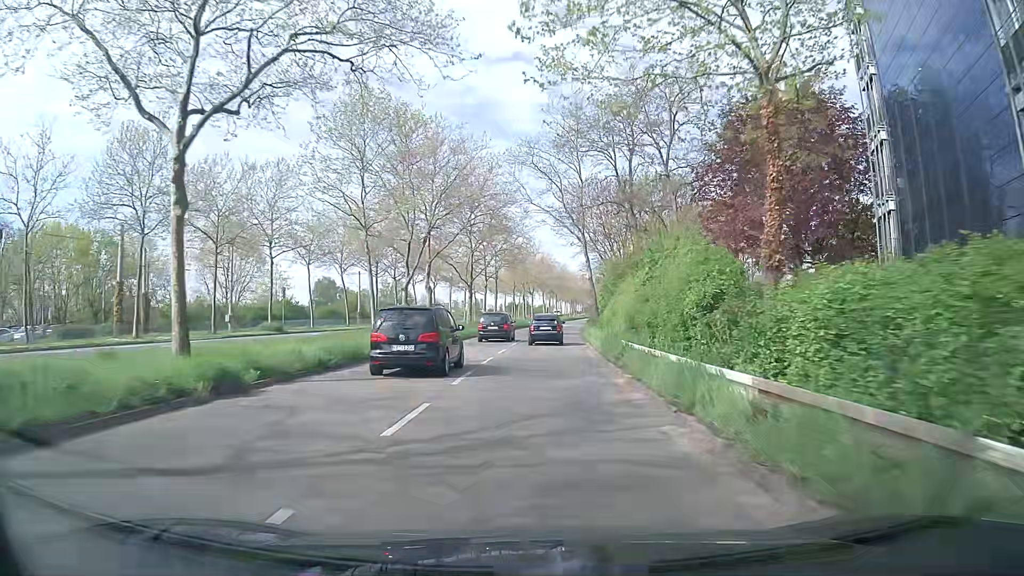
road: secondary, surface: asphalt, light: Day
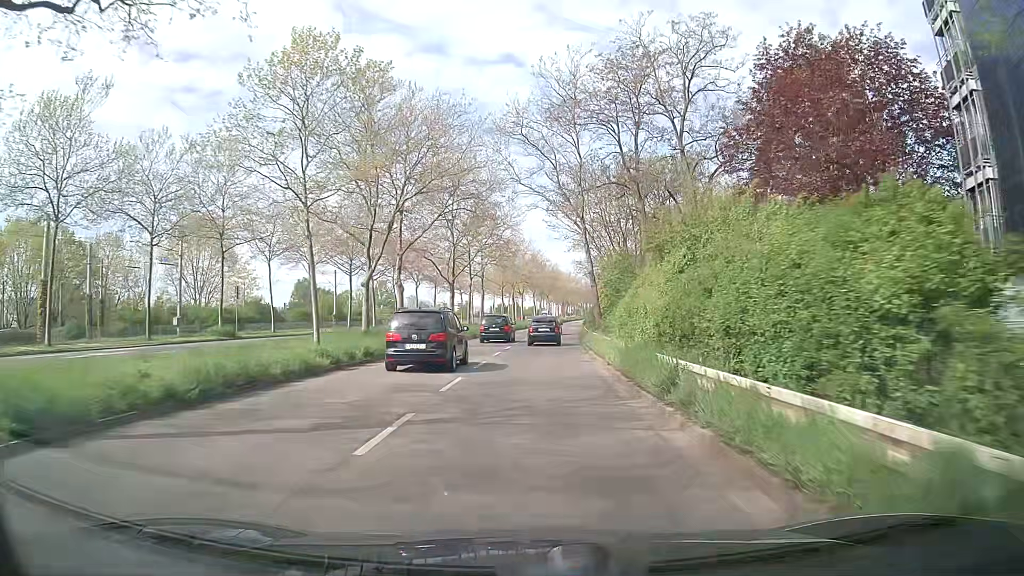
(+0.1, +7.0) m; +3°
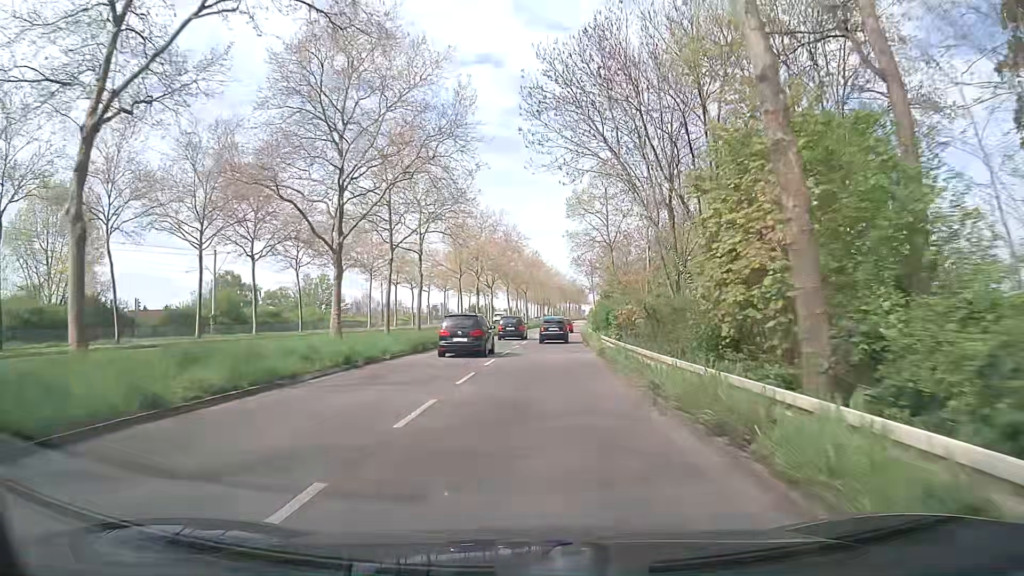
(-0.3, +28.2) m; 0°
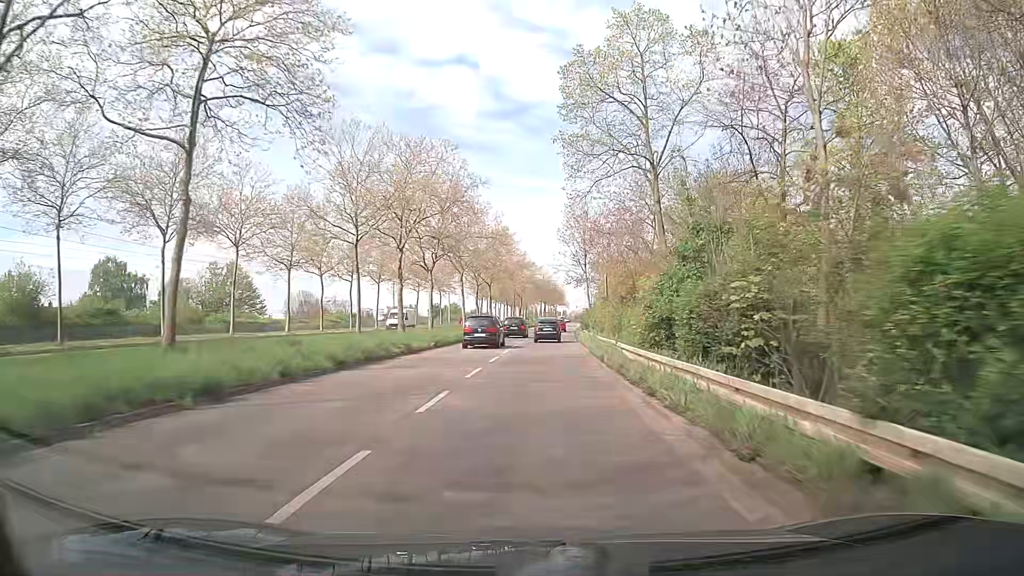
(+0.9, +28.7) m; +3°
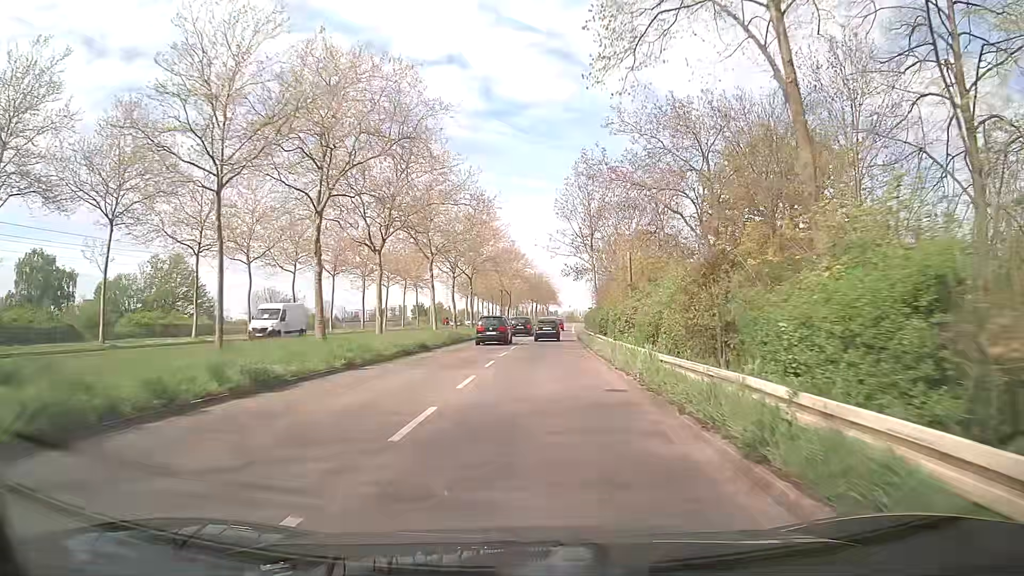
(+0.2, +14.5) m; +1°
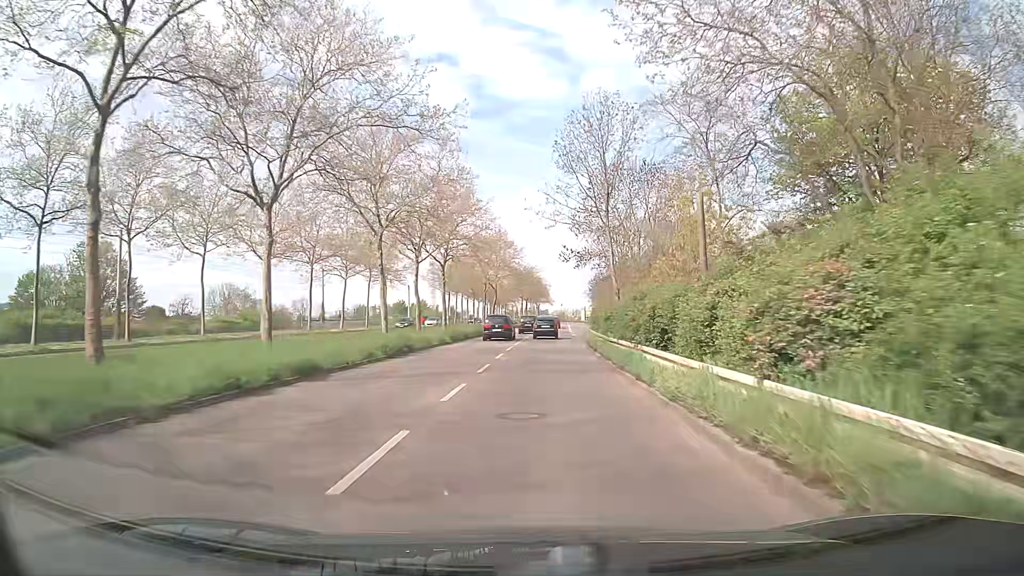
(+0.1, +14.5) m; +1°
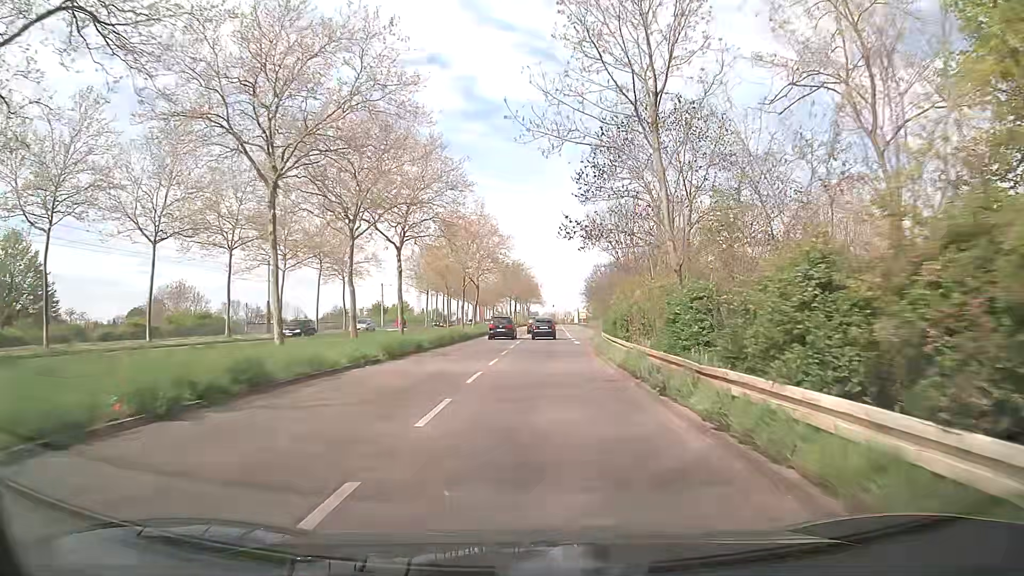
(+0.2, +14.5) m; +1°
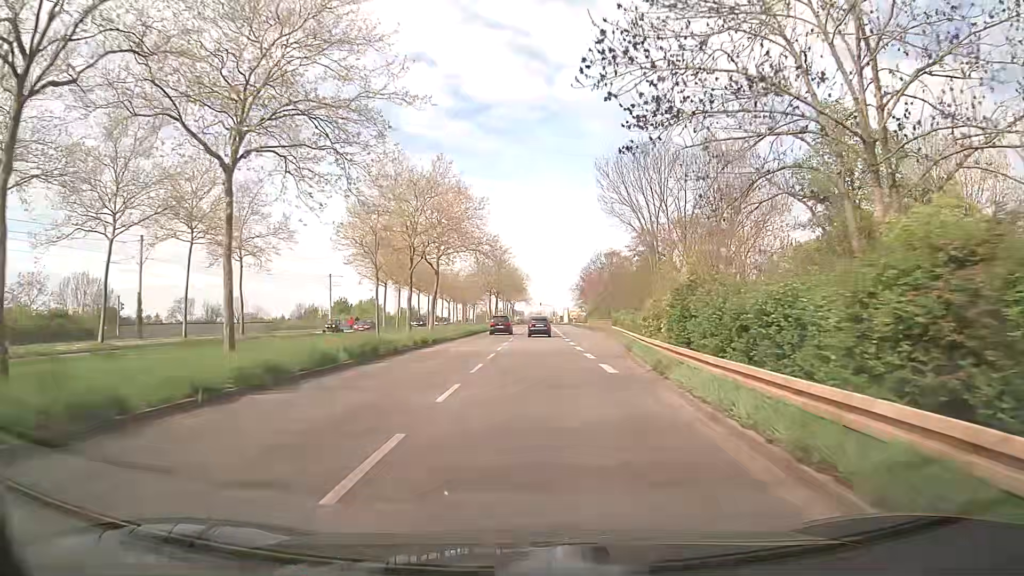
(+0.2, +21.8) m; +1°
(0, +10) (0, +20) (0, +30) (+1, +40) (+1, +50) (+1, +60) (+1, +70) (+1, +80) (+2, +90) (+2, +100) m
